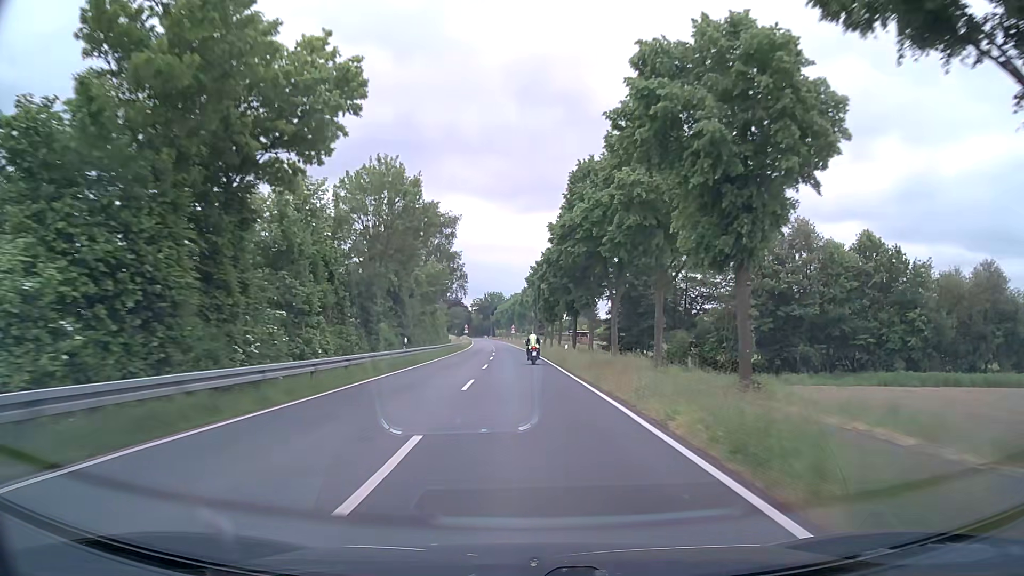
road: secondary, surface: asphalt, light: Day
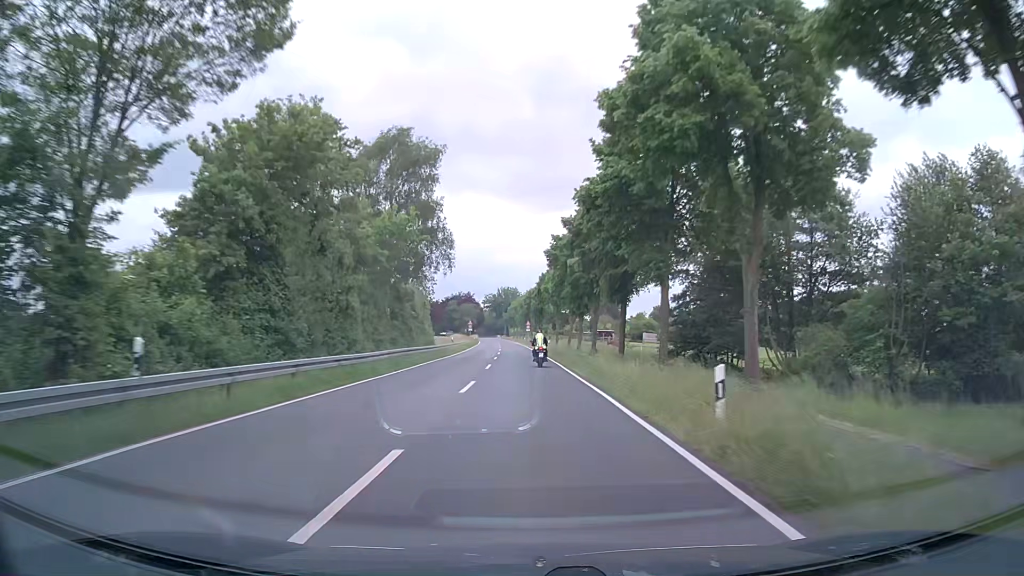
(-0.3, +25.8) m; -1°
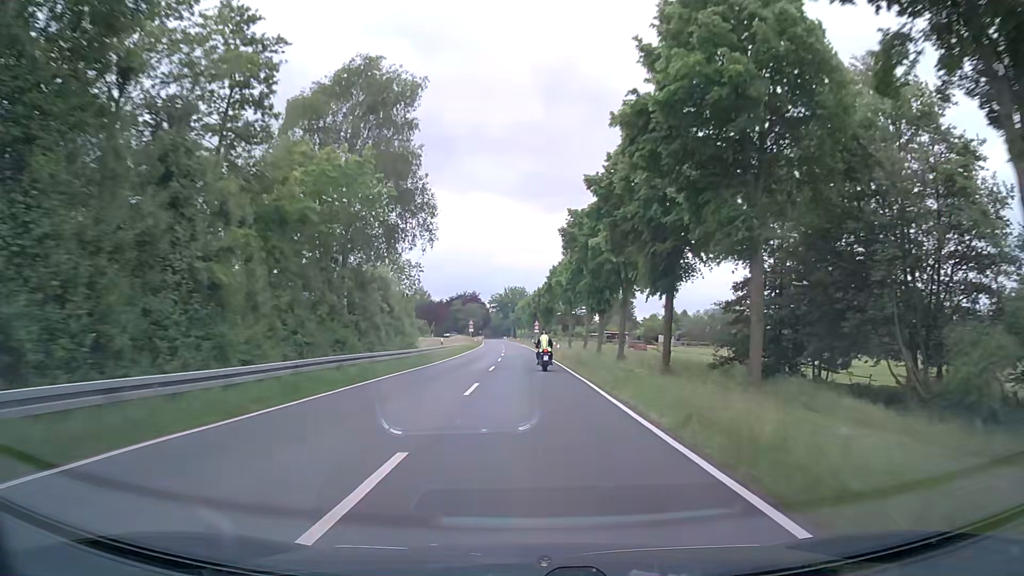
(-0.2, +12.5) m; -1°
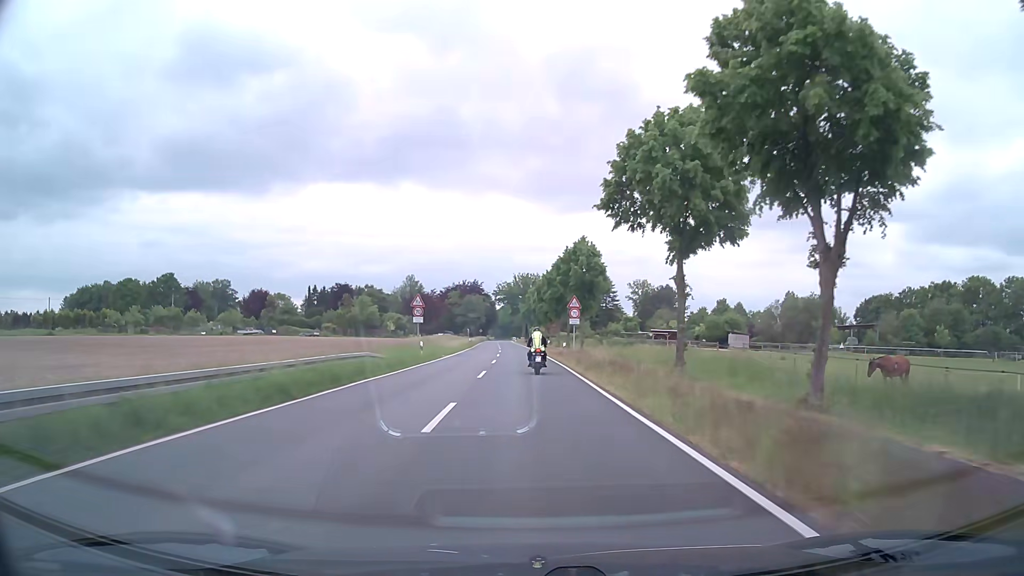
(-0.7, +55.6) m; -1°
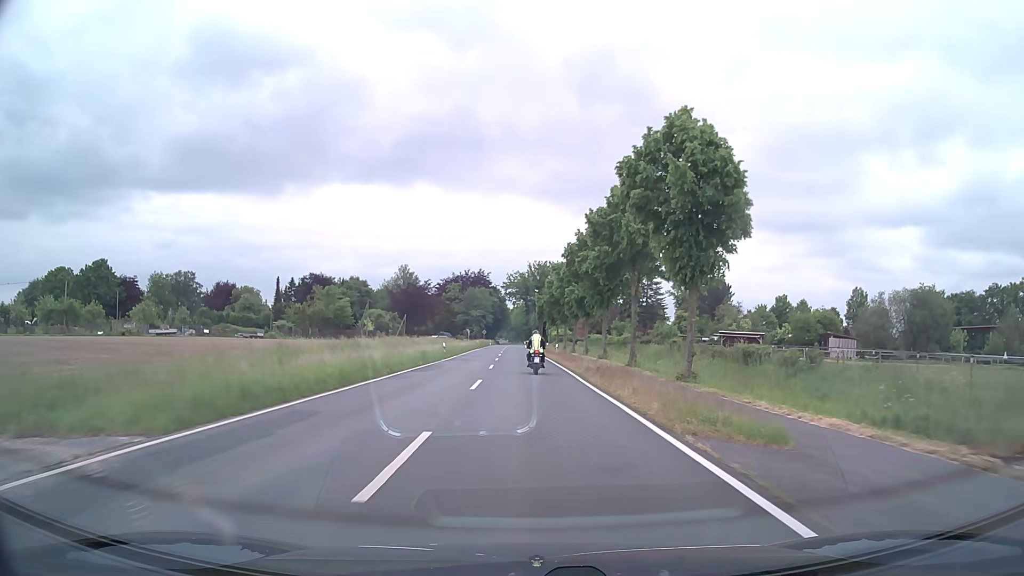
(-0.4, +41.5) m; -1°
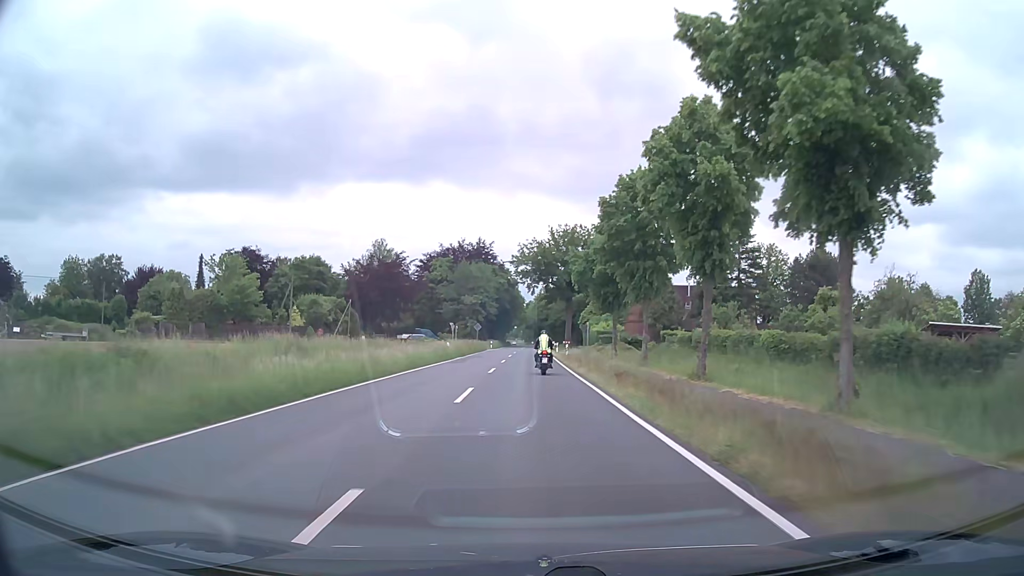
(-0.6, +53.6) m; -1°
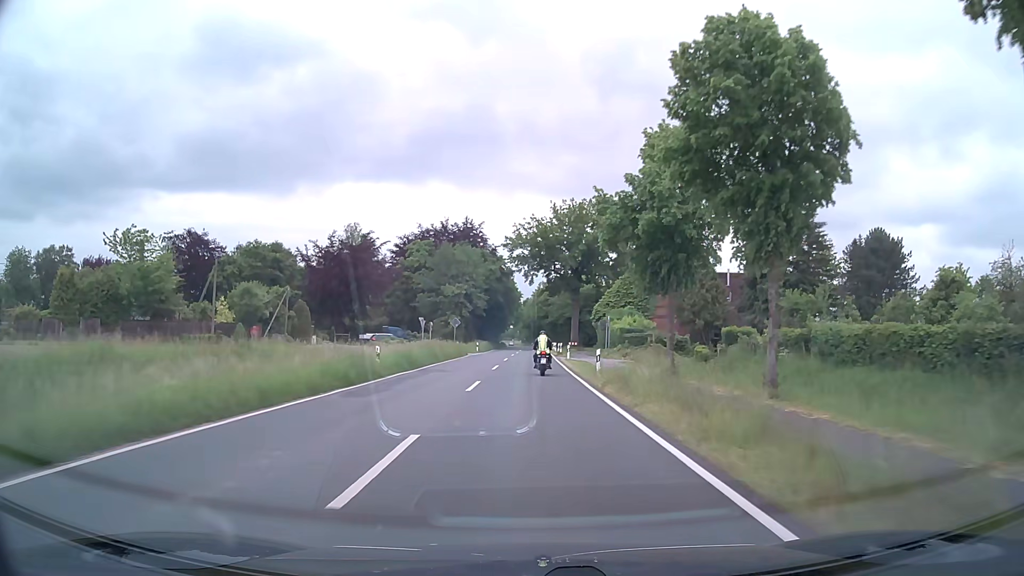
(0.0, +21.4) m; 0°
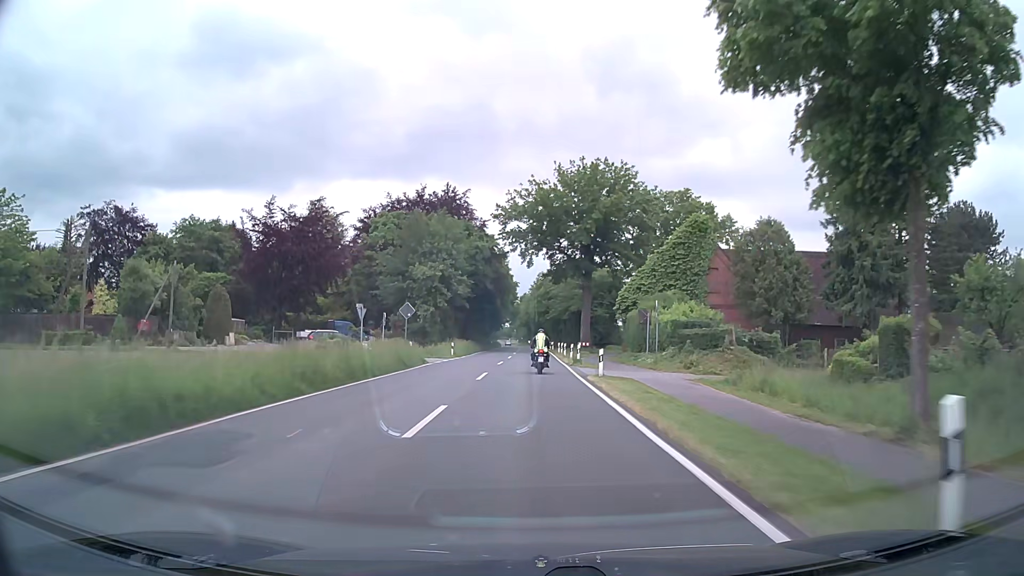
(+0.2, +21.2) m; 0°
(0, +10) (0, +20) (0, +30) (0, +40) (+1, +50) (+1, +60) (+1, +70) (+1, +80) (+1, +90) (+1, +100) m
